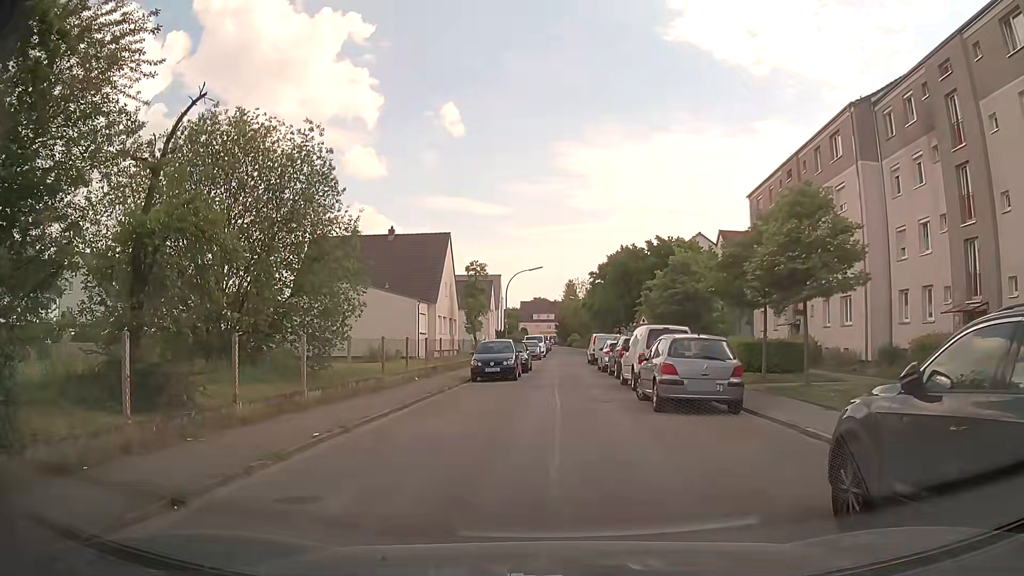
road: unclassified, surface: asphalt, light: Day
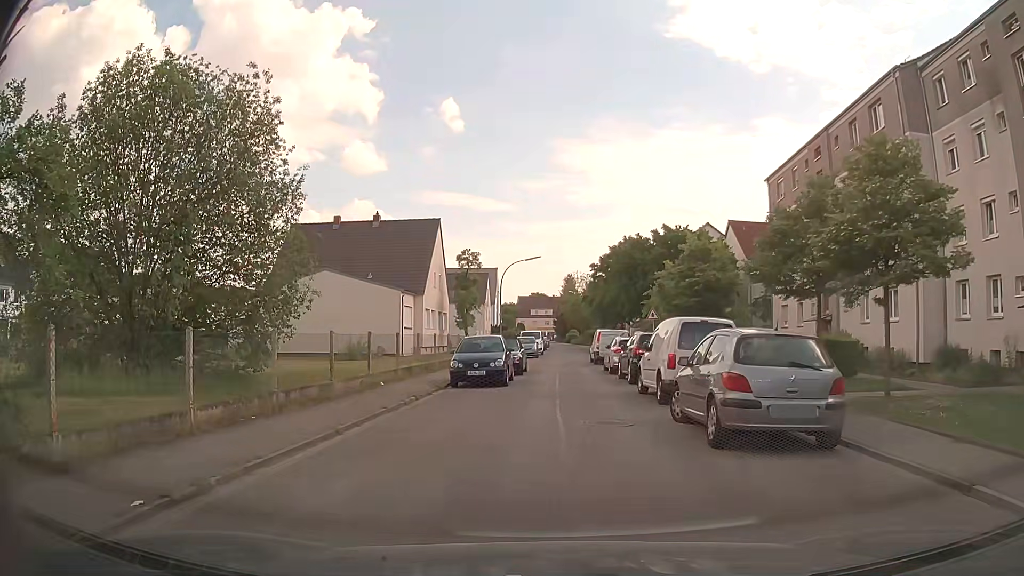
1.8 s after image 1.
(0.0, +4.8) m; +1°
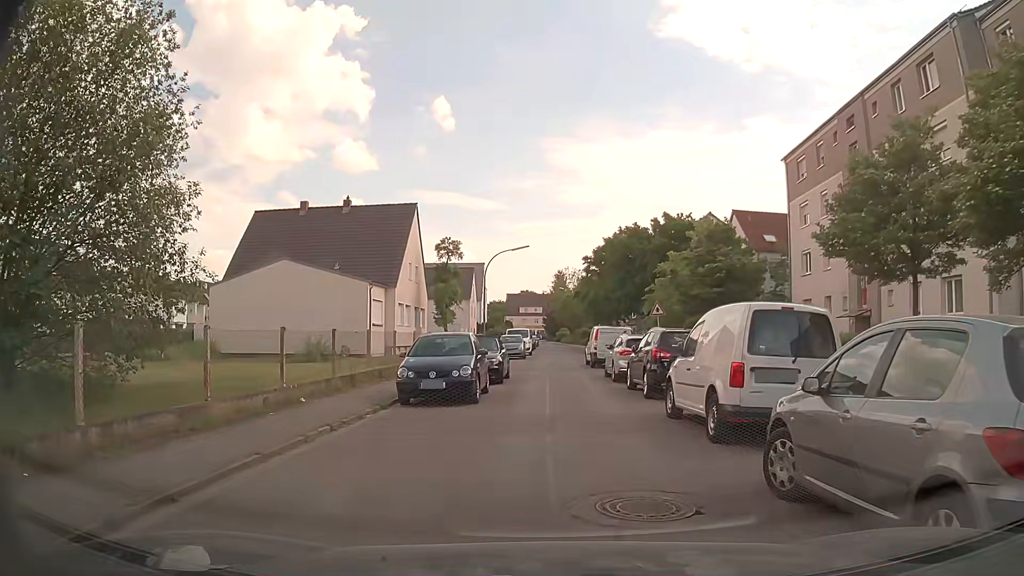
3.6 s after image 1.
(0.0, +5.5) m; +1°
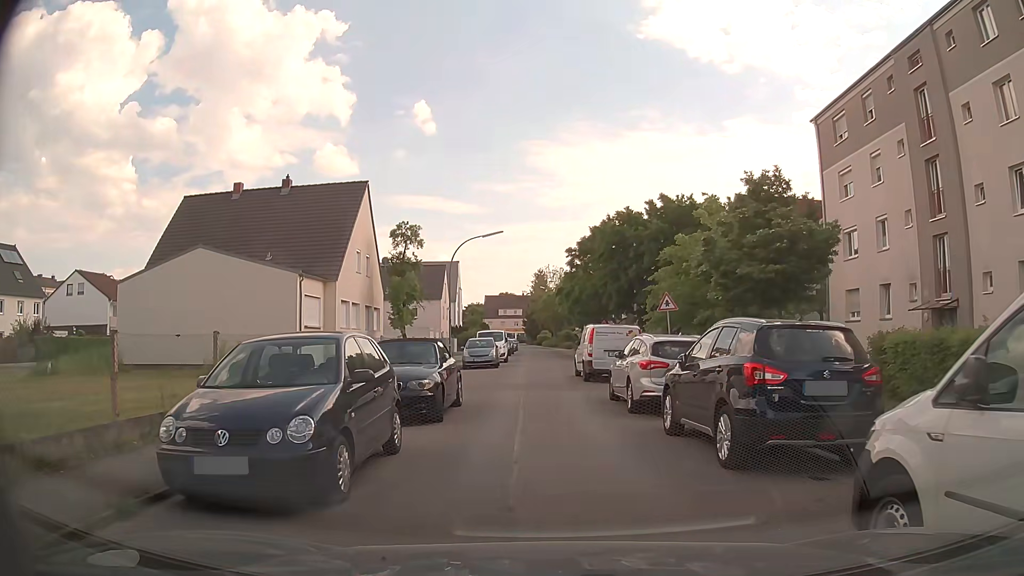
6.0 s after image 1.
(0.0, +8.2) m; +1°
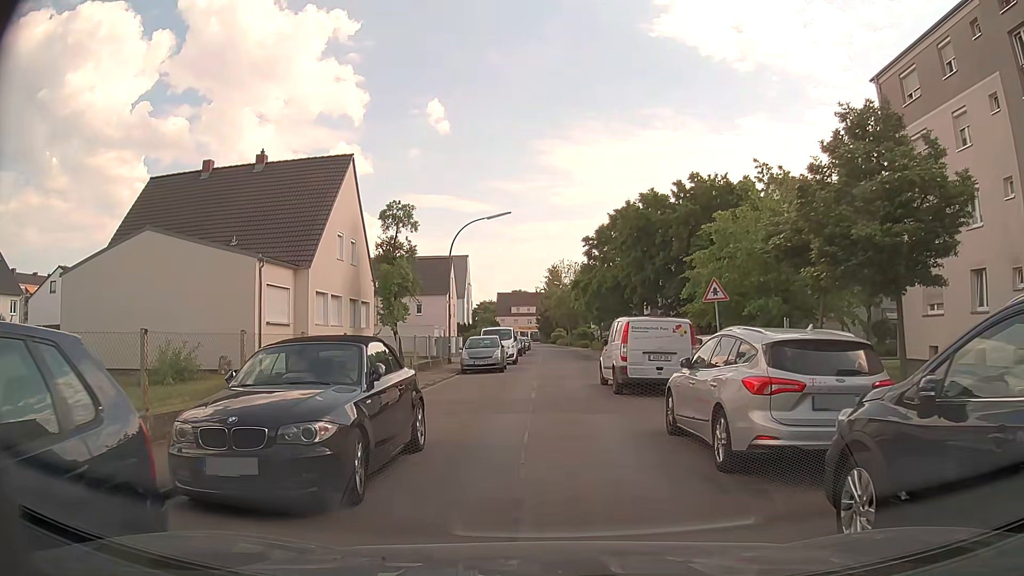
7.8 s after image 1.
(0.0, +5.8) m; -1°
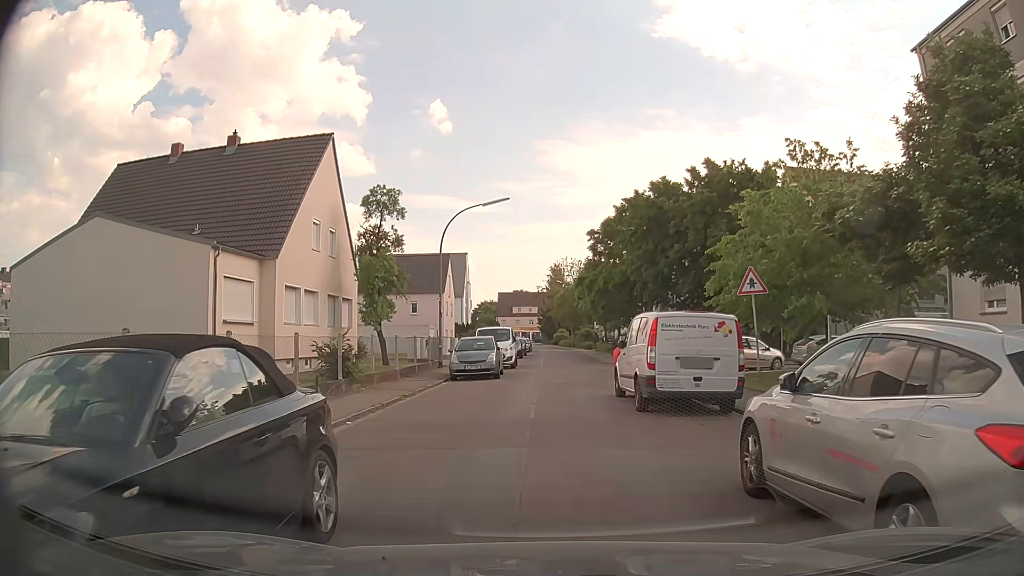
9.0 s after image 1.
(-0.1, +3.8) m; -1°
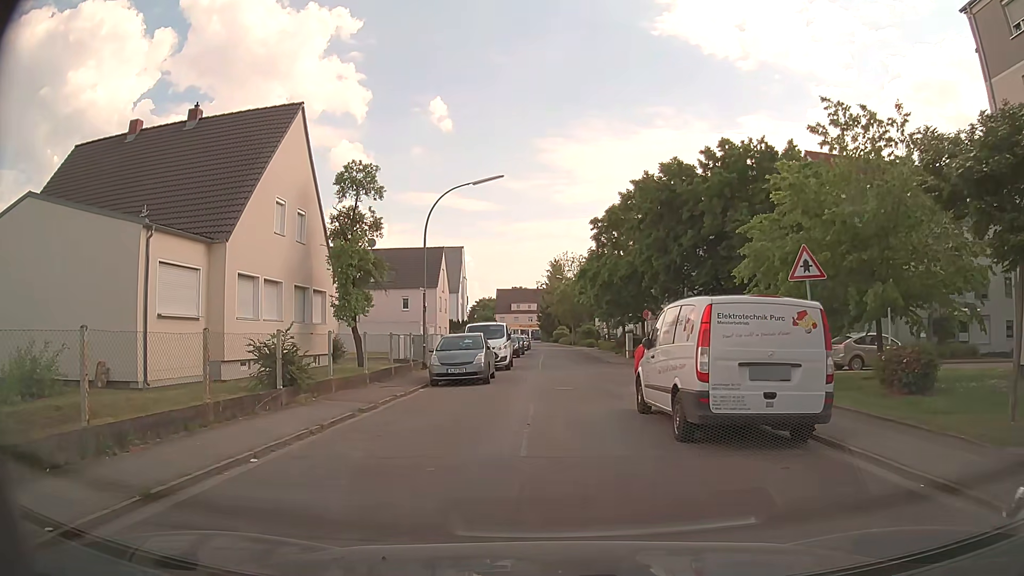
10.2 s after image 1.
(0.0, +4.0) m; 0°
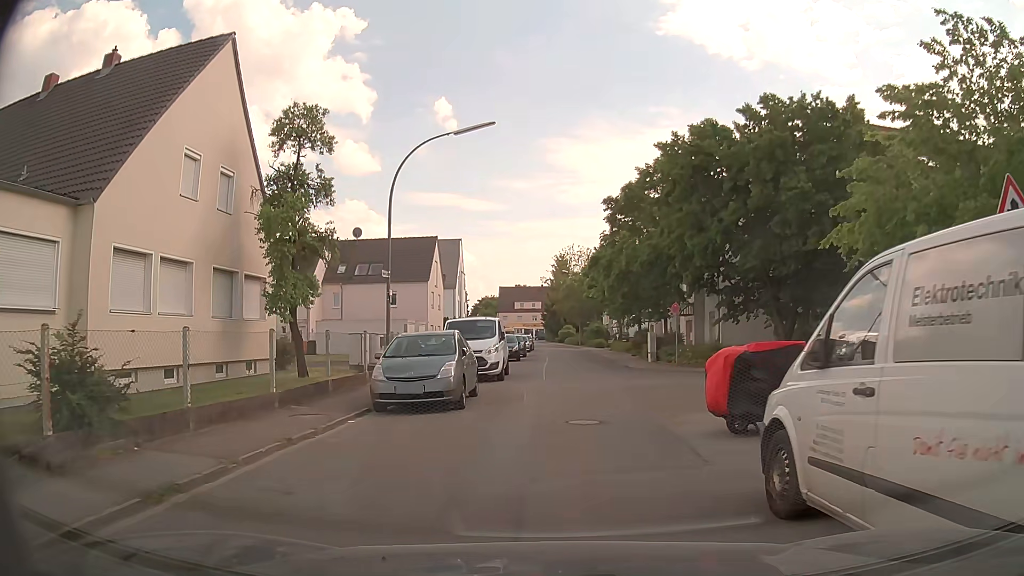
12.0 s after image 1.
(0.0, +7.2) m; 0°
